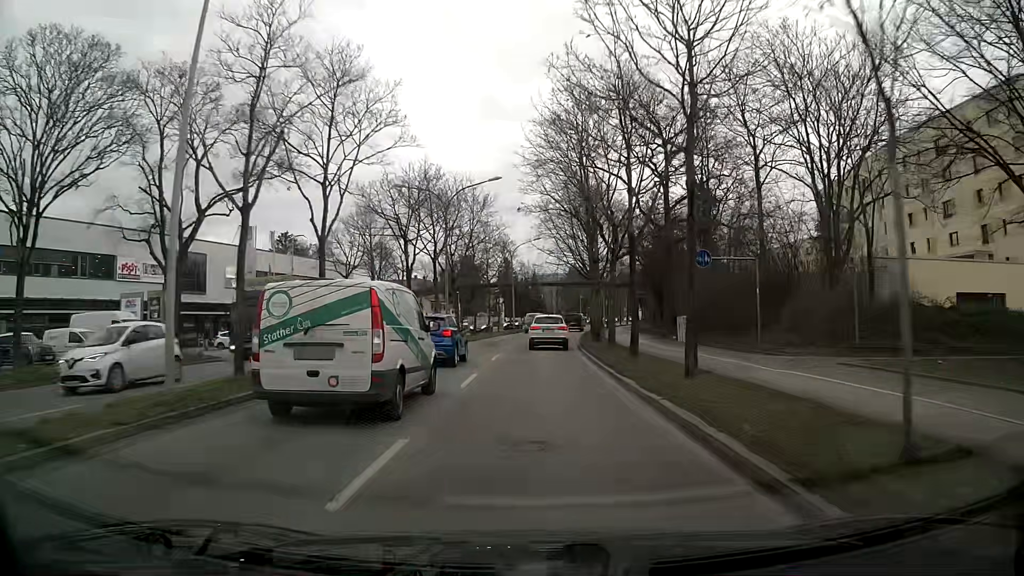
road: primary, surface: asphalt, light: Day
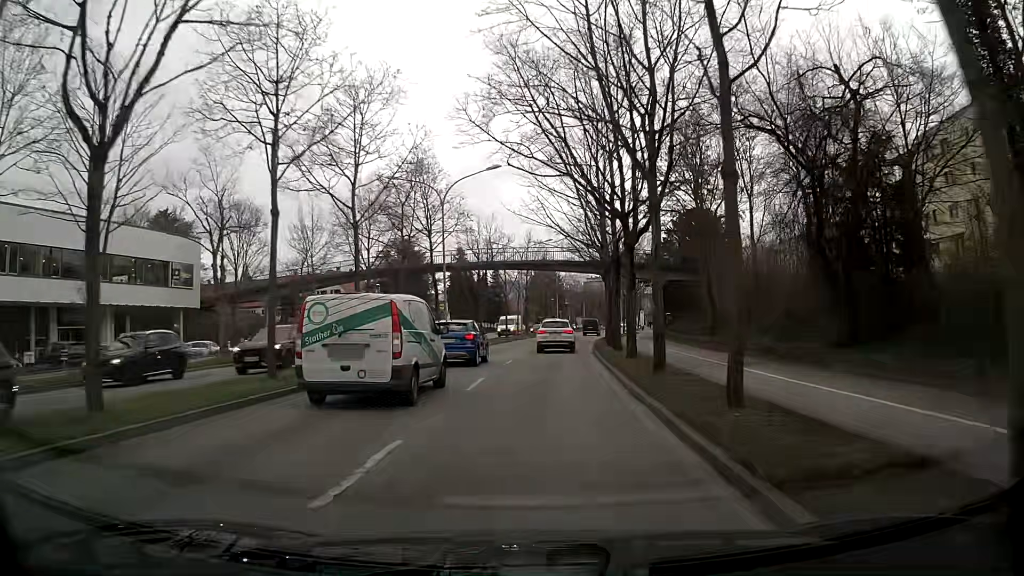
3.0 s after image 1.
(+0.9, +36.0) m; +3°
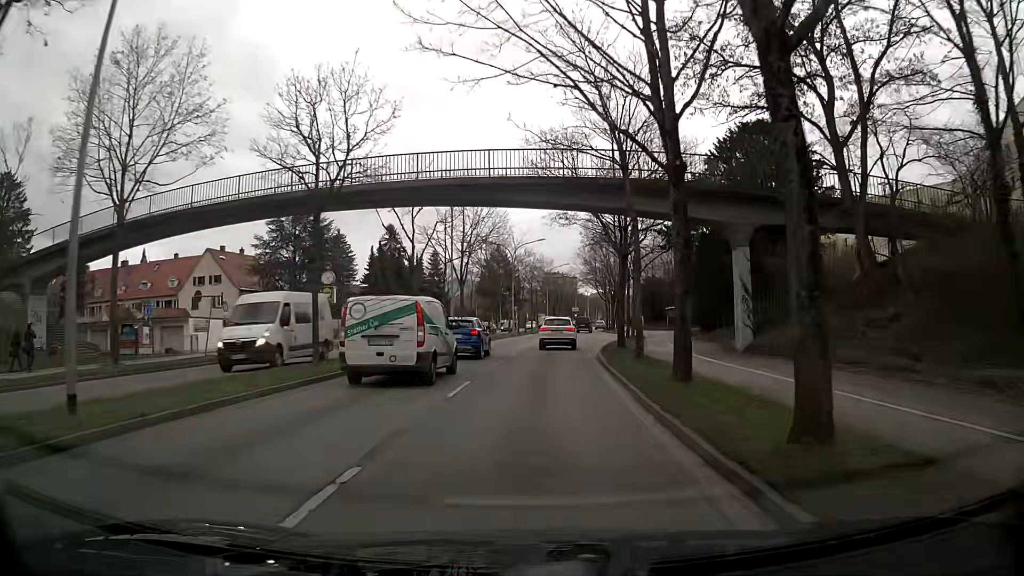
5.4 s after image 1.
(+1.1, +28.8) m; +4°
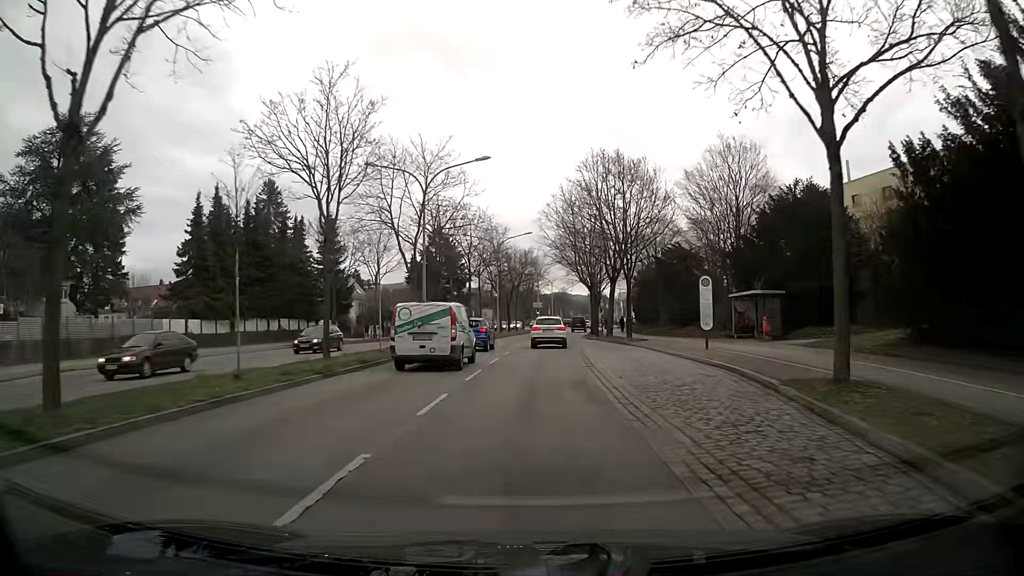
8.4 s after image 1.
(+1.3, +35.5) m; +4°
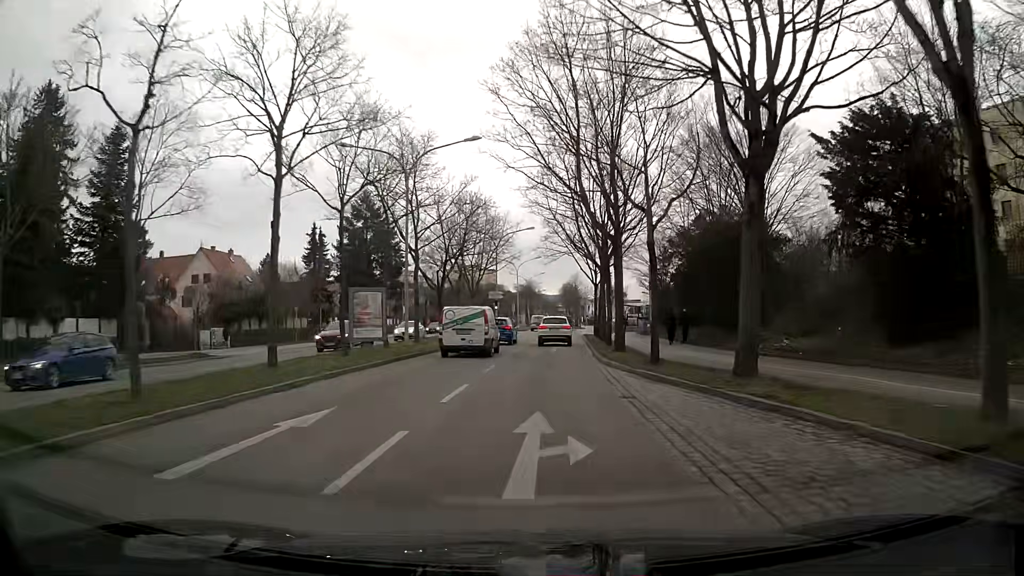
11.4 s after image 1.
(+1.0, +34.6) m; +3°
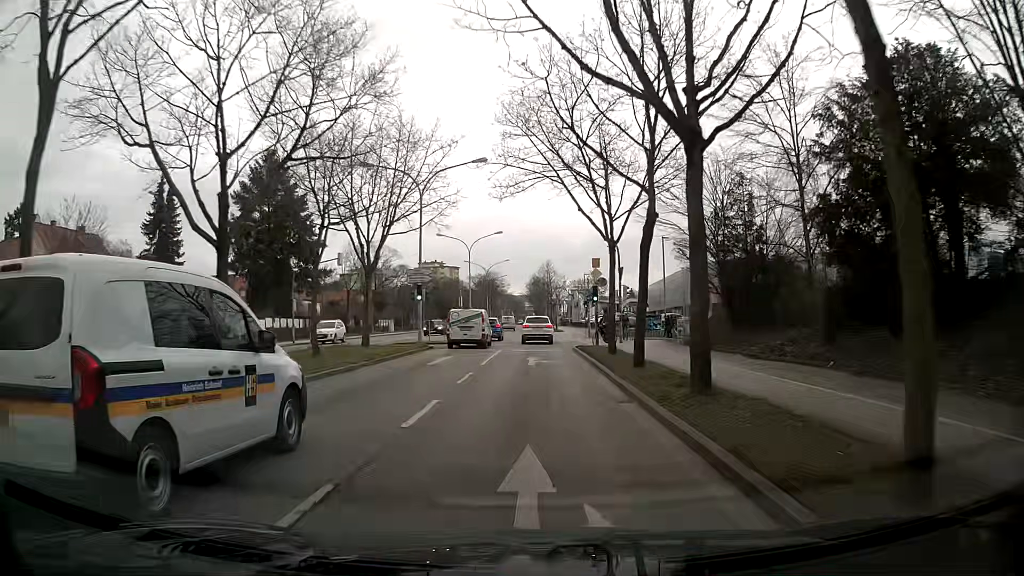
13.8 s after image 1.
(+1.0, +26.7) m; +3°
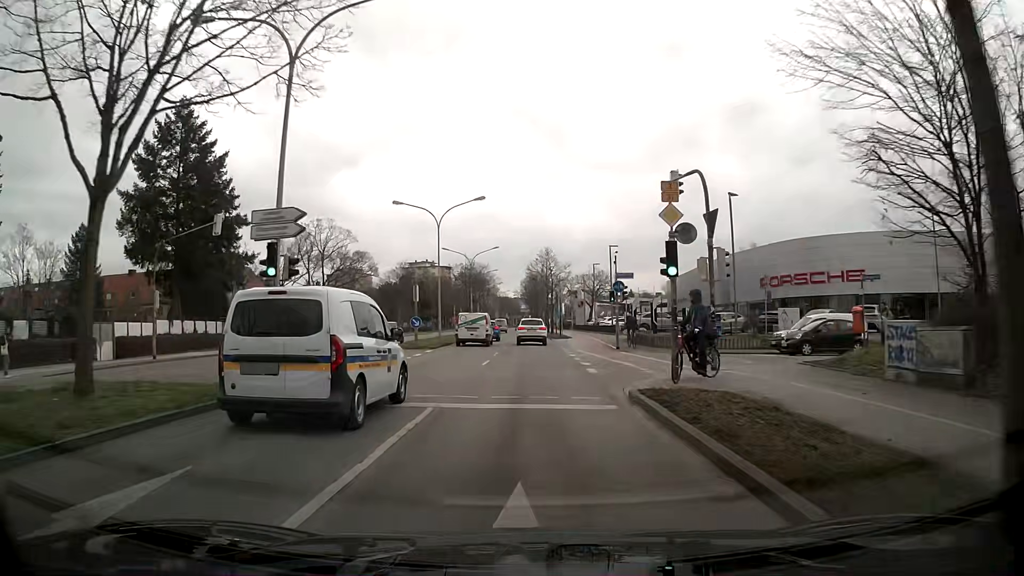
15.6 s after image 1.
(+0.3, +19.8) m; +1°
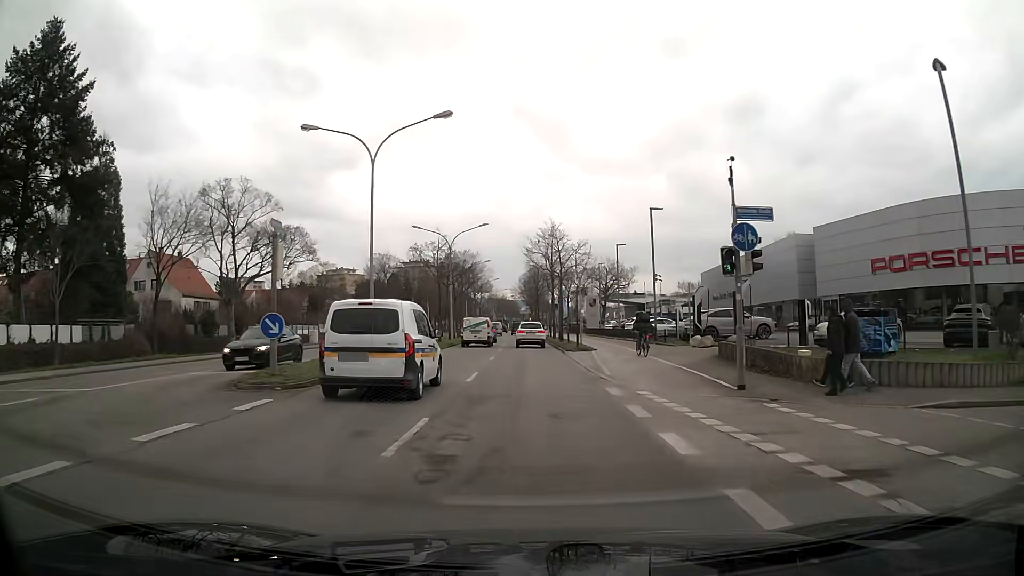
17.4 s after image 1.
(0.0, +20.1) m; -1°
(0, +10) (0, +20) (0, +30) (0, +40) (0, +50) (0, +60) (0, +70) (0, +80) (-1, +90) (-1, +100) m
